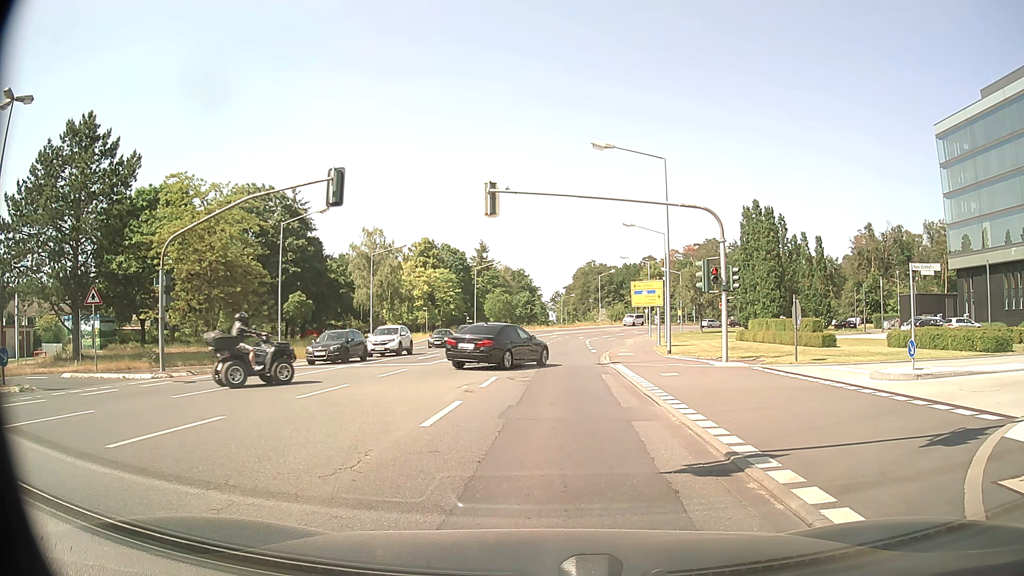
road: tertiary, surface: asphalt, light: Day
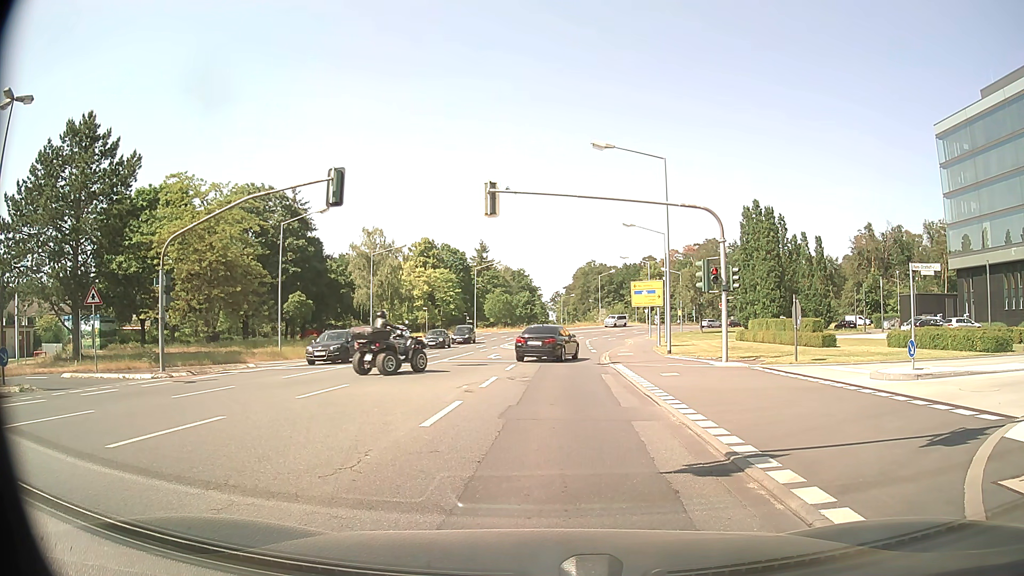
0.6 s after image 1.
(0.0, 0.0) m; 0°
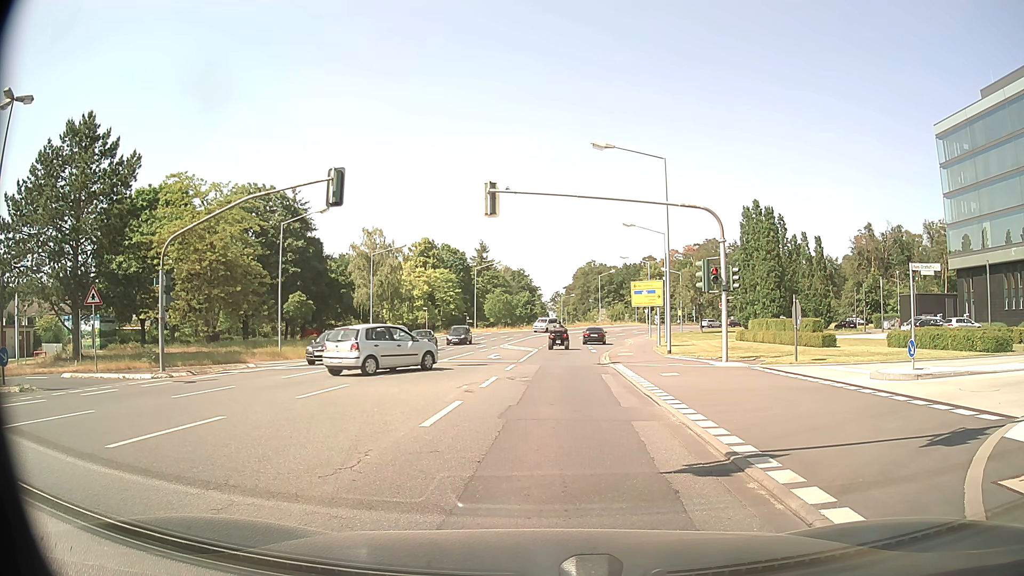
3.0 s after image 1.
(0.0, 0.0) m; 0°
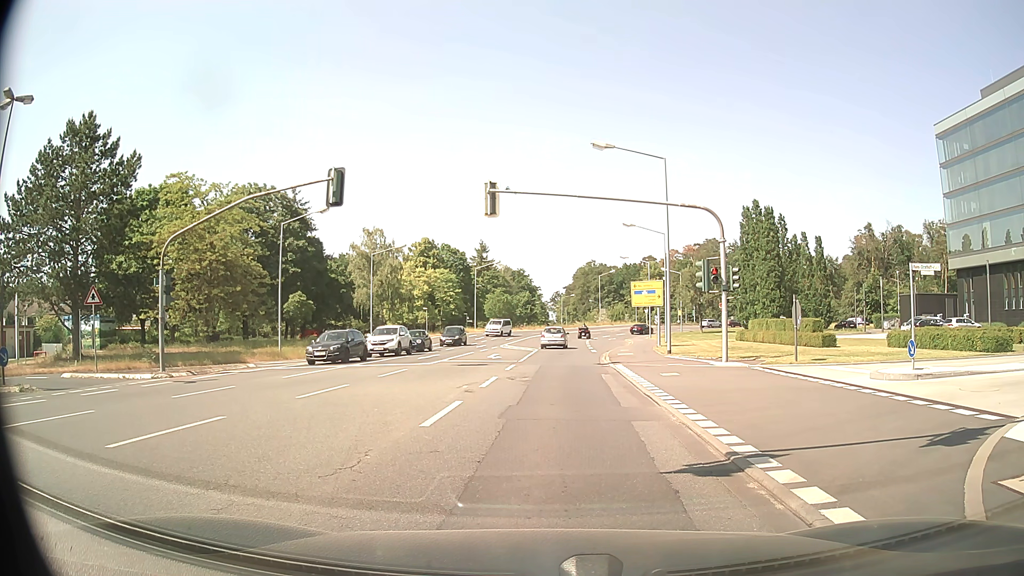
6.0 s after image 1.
(0.0, 0.0) m; 0°
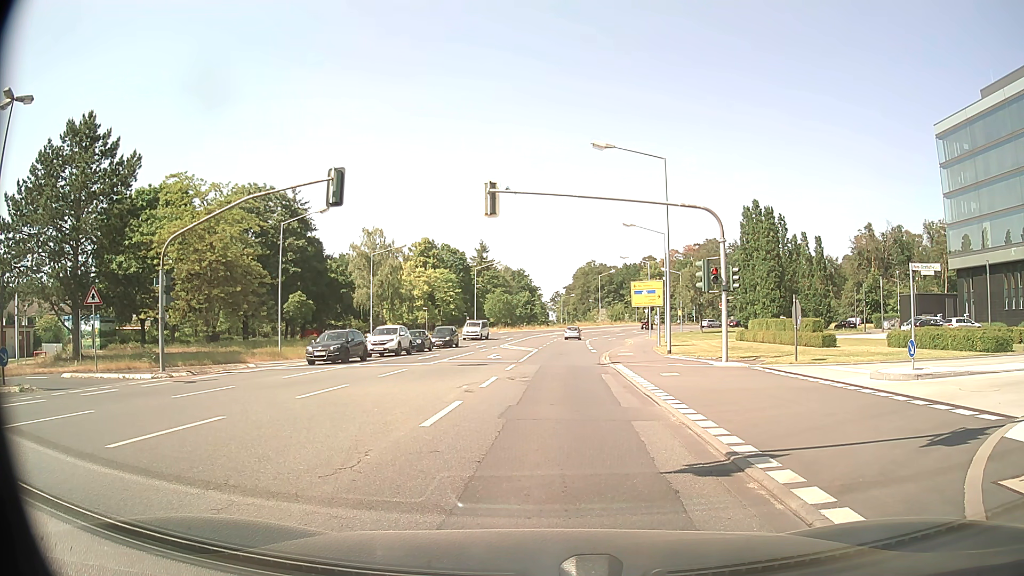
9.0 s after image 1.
(0.0, 0.0) m; 0°
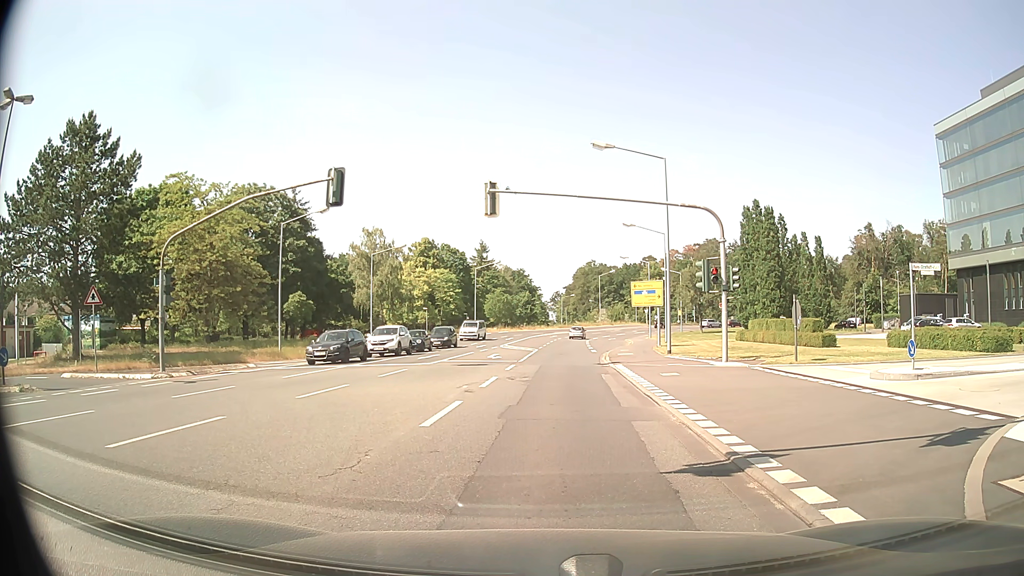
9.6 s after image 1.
(0.0, 0.0) m; 0°
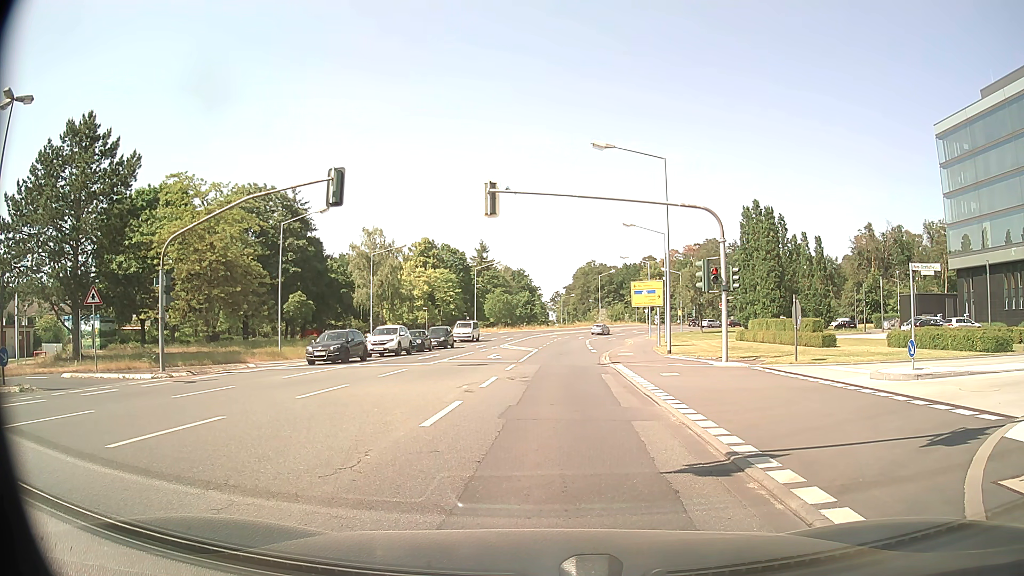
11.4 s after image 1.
(0.0, 0.0) m; 0°
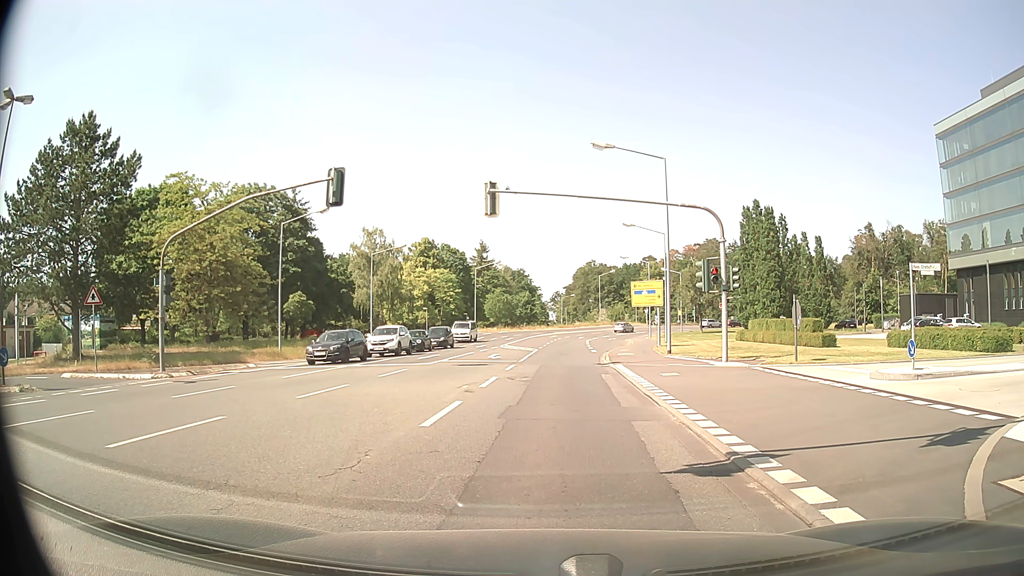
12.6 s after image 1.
(0.0, 0.0) m; 0°
(0, +10) (+1, +20) (+1, +30) (+2, +40) (+4, +50) (+6, +60) (+7, +70) (+8, +79) (+11, +89) (+16, +98) m
